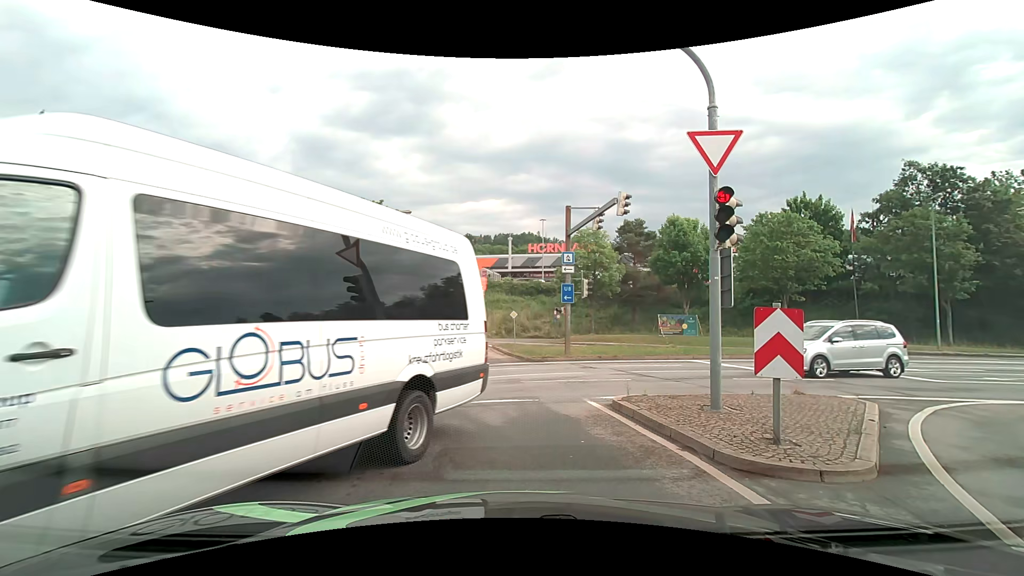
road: primary_link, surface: asphalt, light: Day
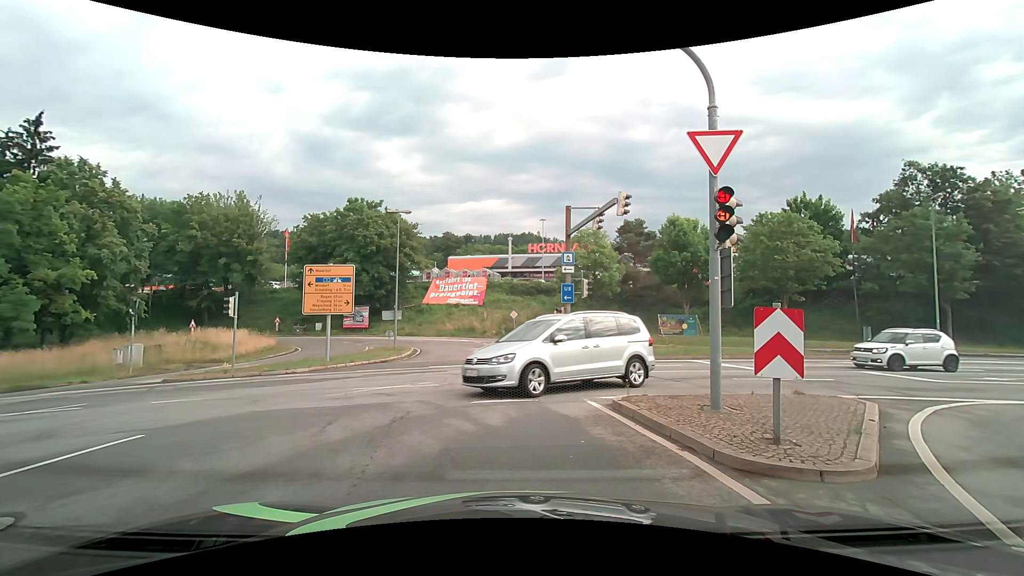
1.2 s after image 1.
(0.0, 0.0) m; 0°
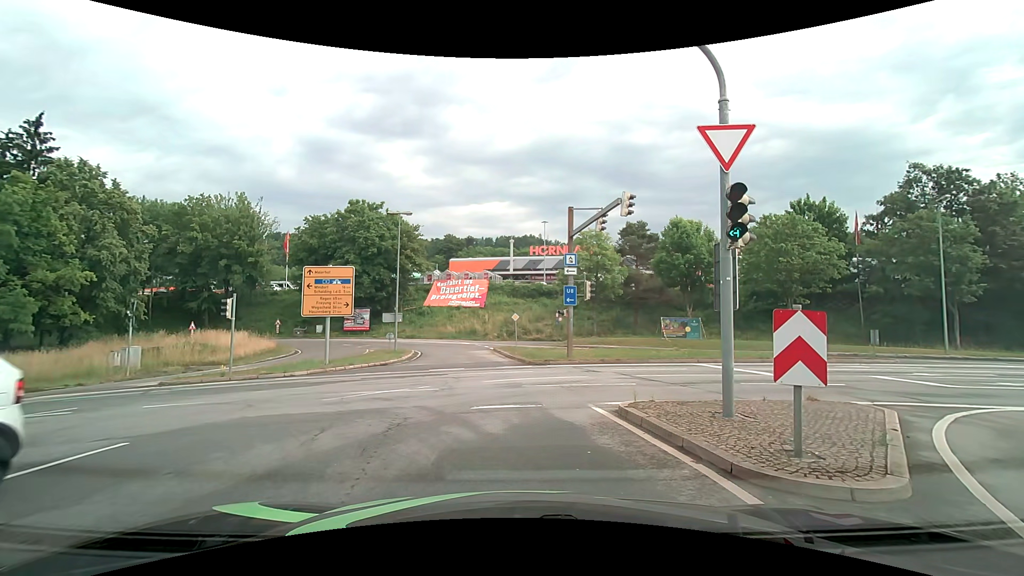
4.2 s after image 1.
(0.0, +0.4) m; 0°
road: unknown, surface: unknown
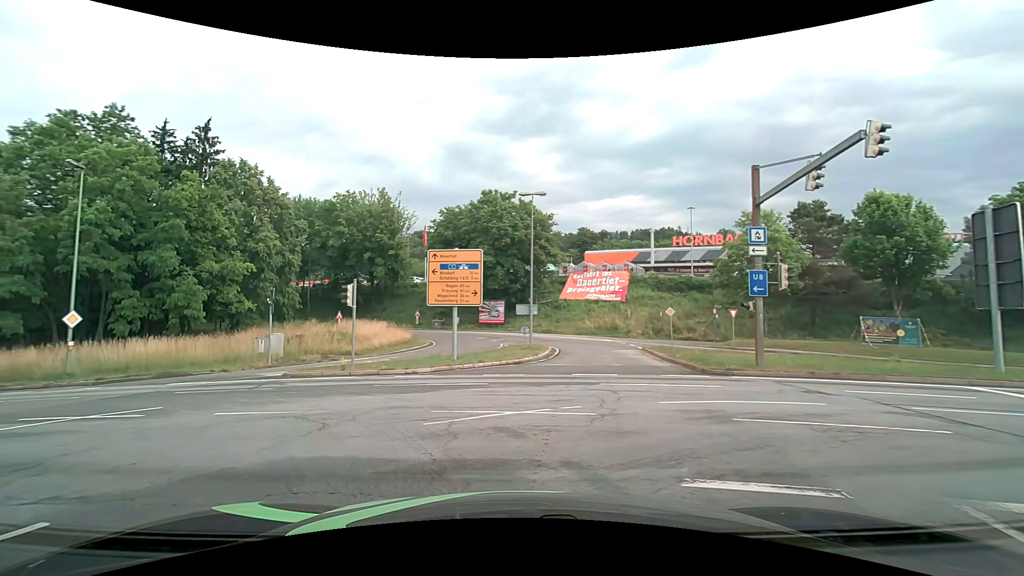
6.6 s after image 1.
(-0.4, +4.7) m; -13°
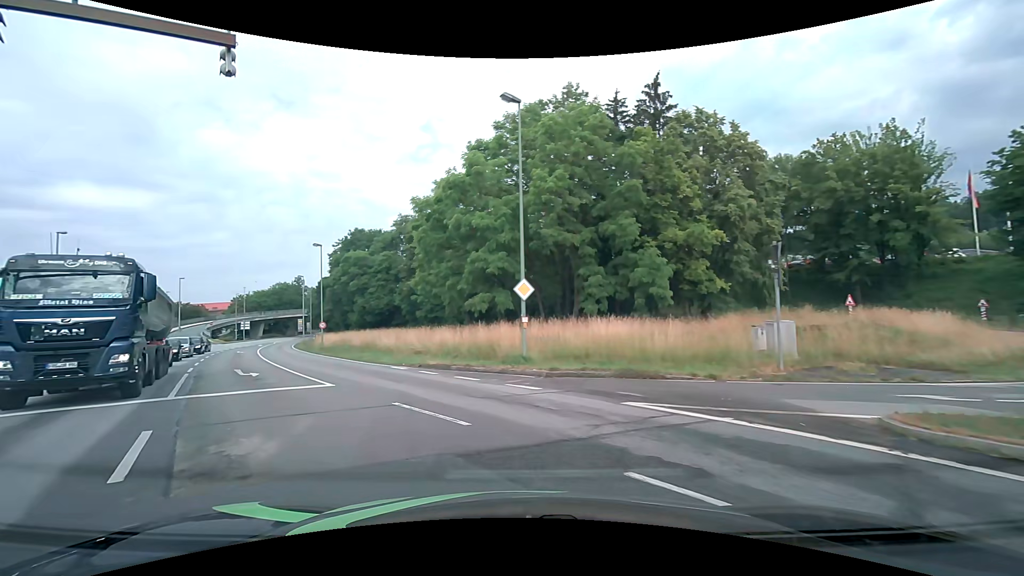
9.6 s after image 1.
(-5.6, +11.4) m; -50°
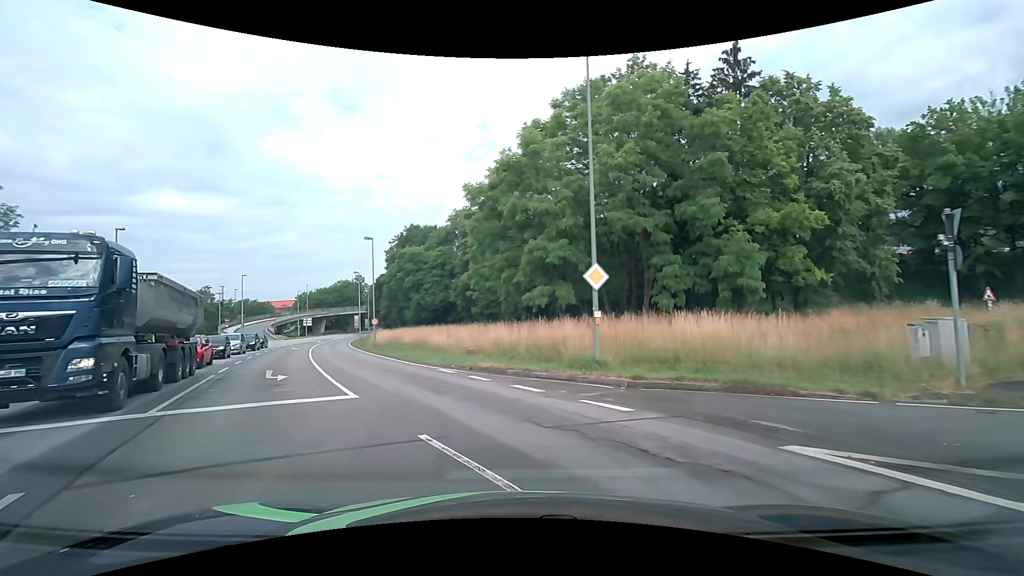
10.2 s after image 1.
(-0.2, +3.5) m; -6°
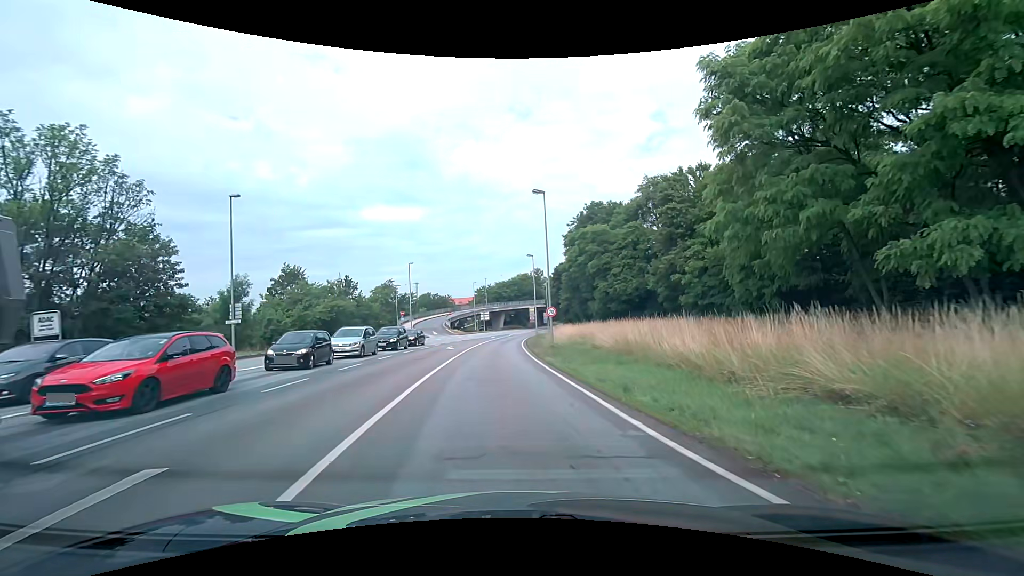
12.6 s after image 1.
(-3.9, +15.8) m; -22°
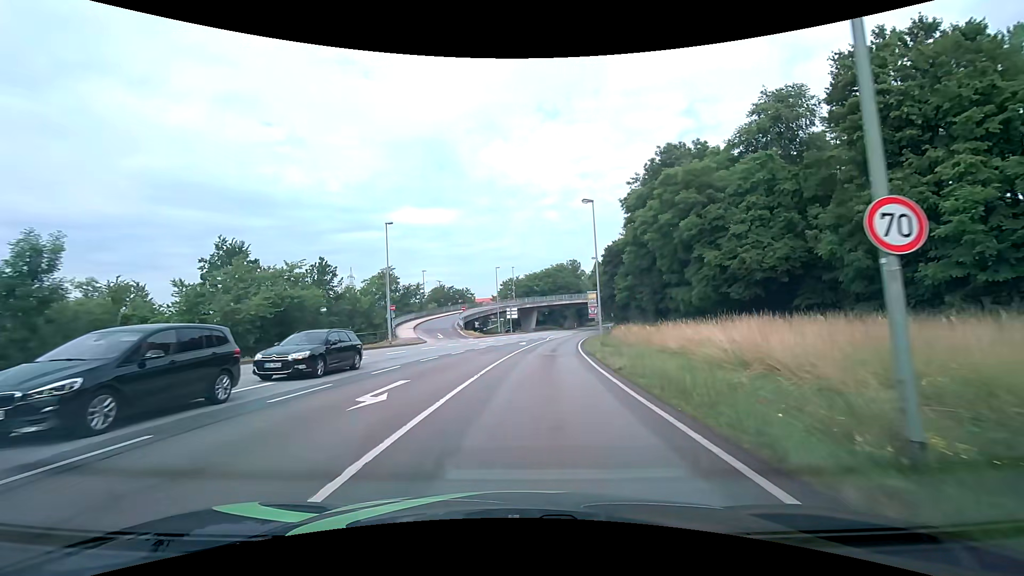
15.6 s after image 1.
(-1.3, +26.5) m; -3°
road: primary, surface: asphalt
(0, +10) (+1, +20) (+1, +30) (+2, +40) (+4, +50) (+5, +60) (+7, +70) (+9, +79) (+11, +89) (+14, +99) m
